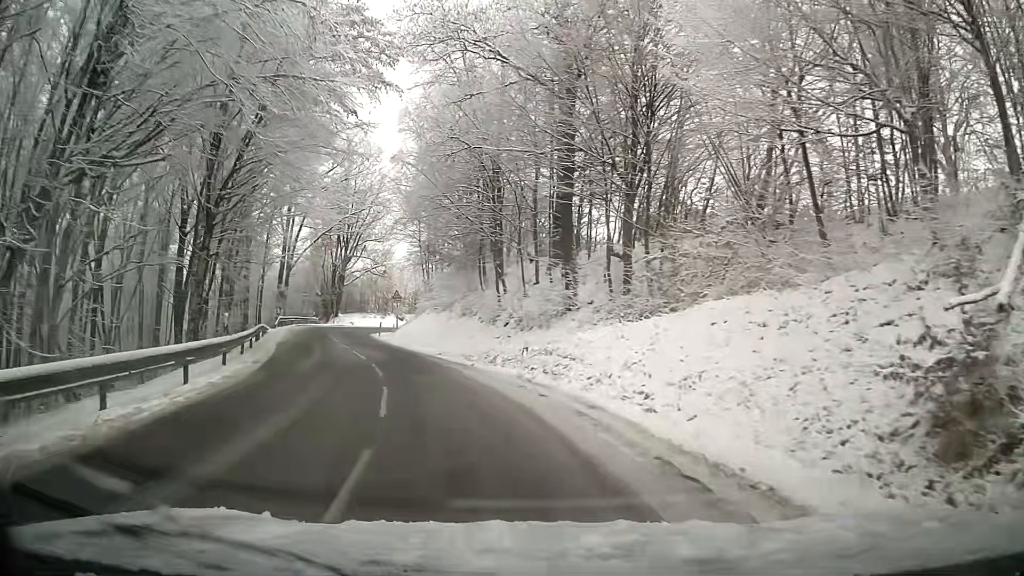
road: tertiary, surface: asphalt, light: Day
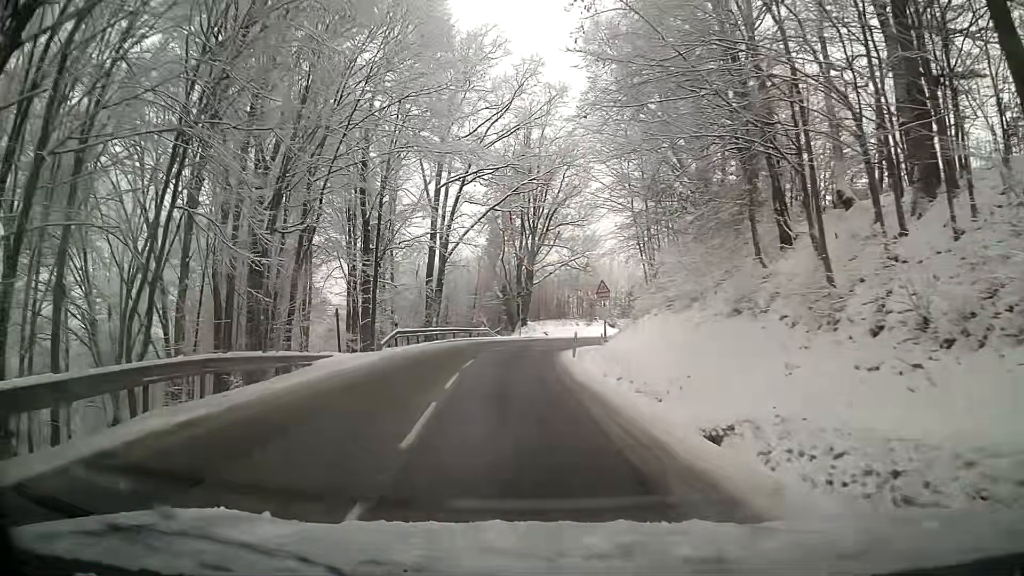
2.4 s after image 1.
(-3.5, +20.9) m; -16°
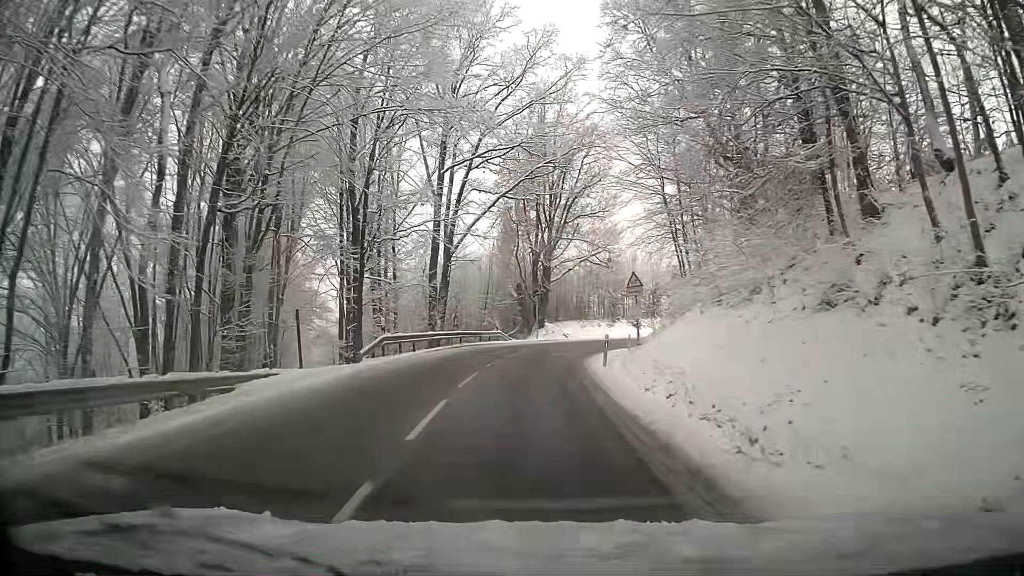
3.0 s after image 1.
(-0.1, +5.7) m; -2°
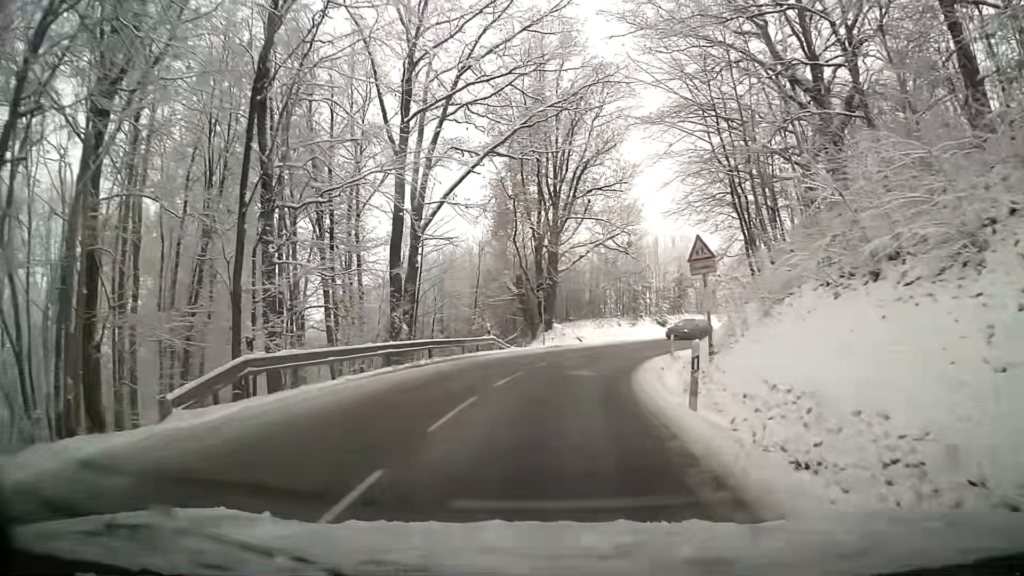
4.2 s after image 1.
(+0.1, +11.8) m; +1°
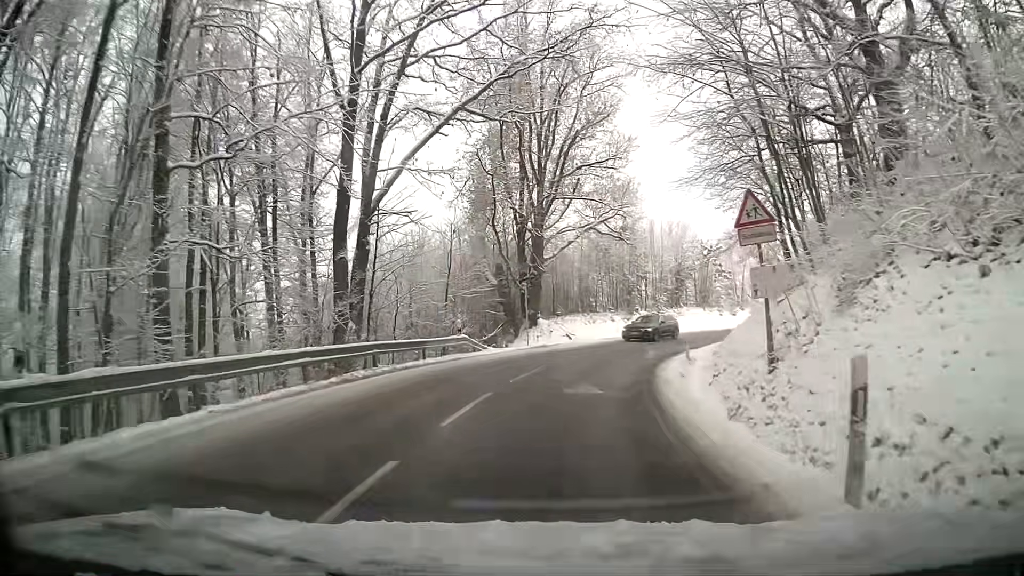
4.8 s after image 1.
(0.0, +6.0) m; +1°
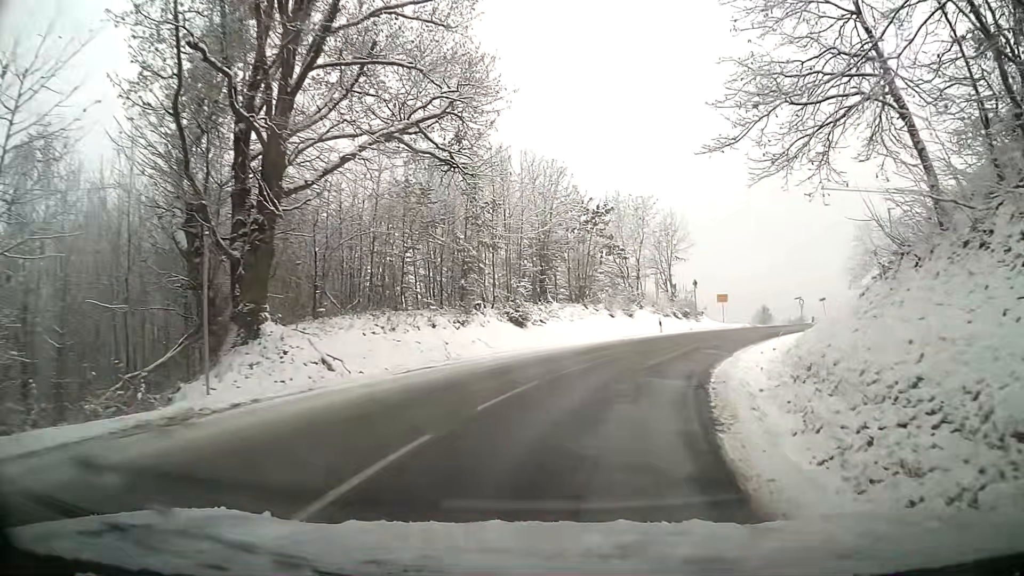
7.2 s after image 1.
(+2.1, +22.6) m; +13°
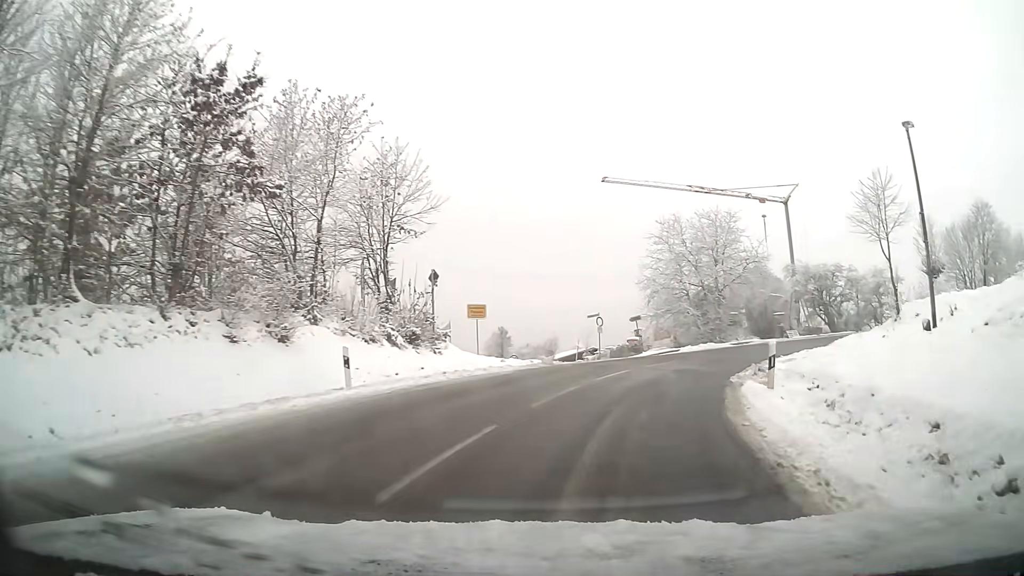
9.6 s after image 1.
(+4.9, +21.9) m; +26°
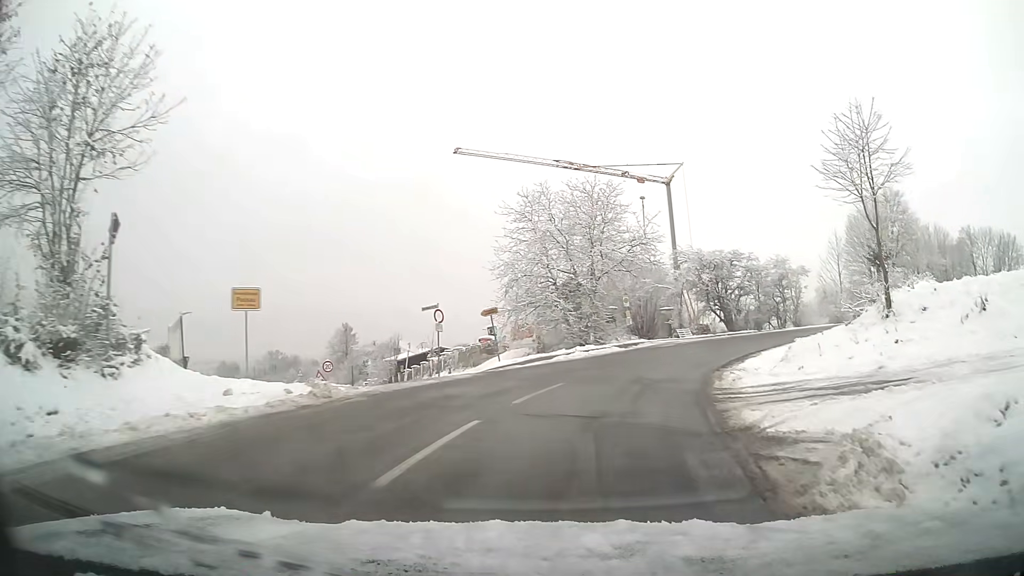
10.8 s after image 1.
(+1.2, +11.5) m; +12°
